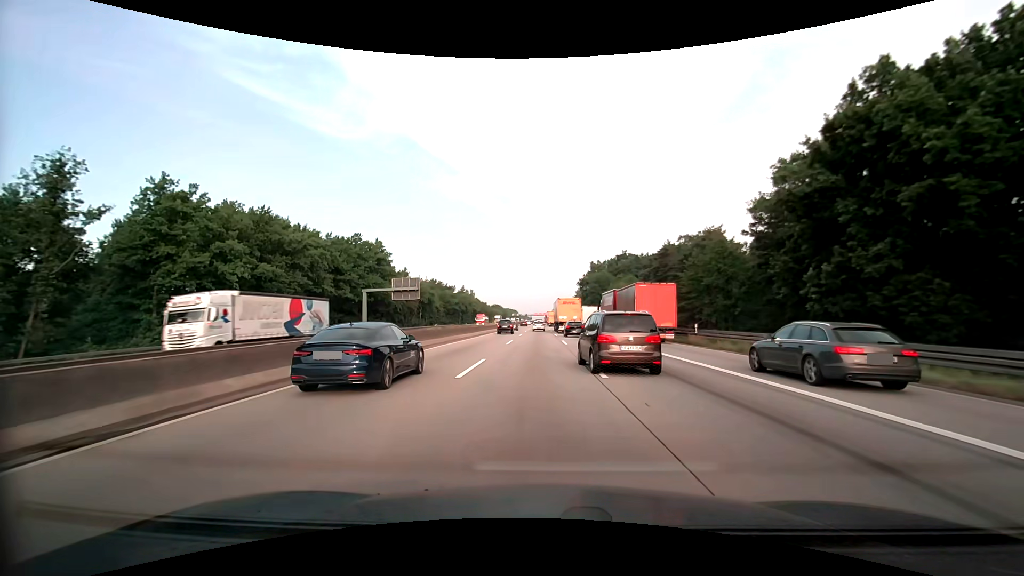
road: motorway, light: Day
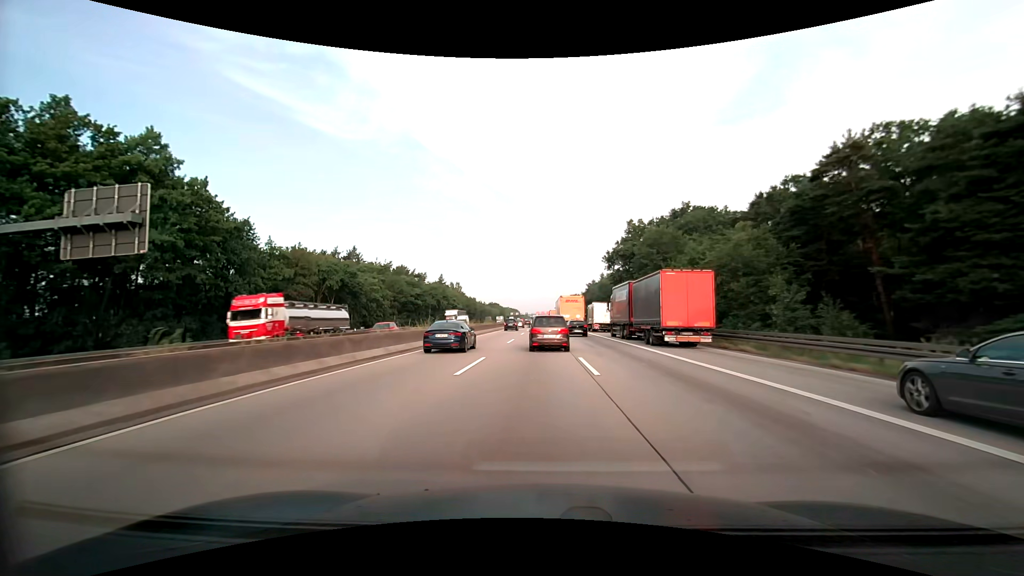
(-0.1, +54.0) m; 0°
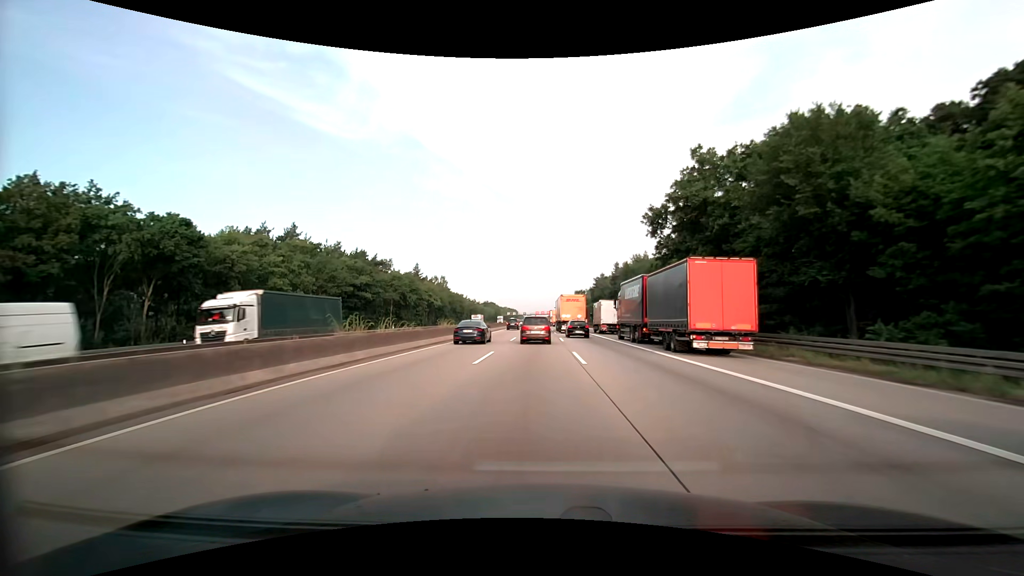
(-0.1, +33.1) m; 0°
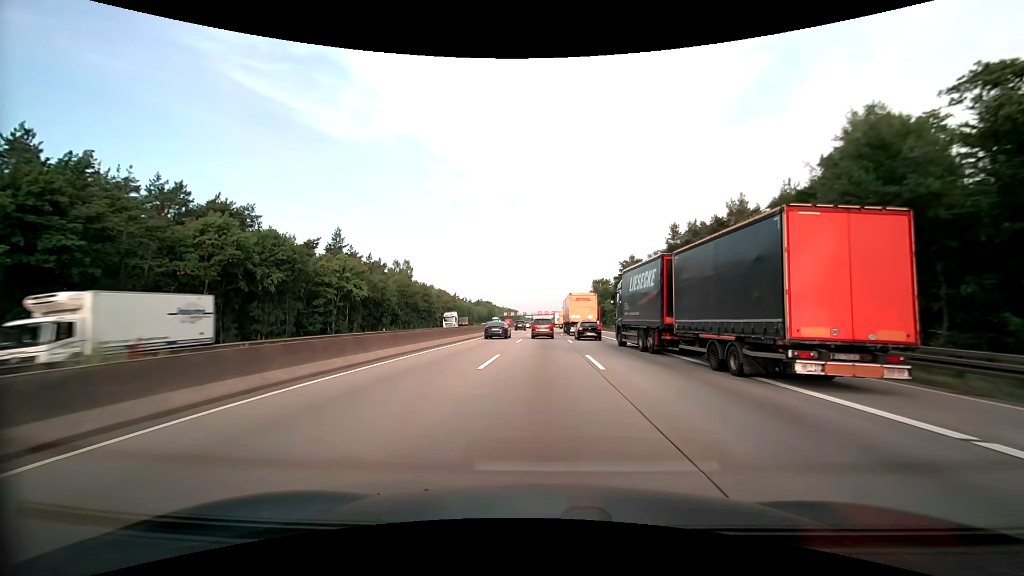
(-0.4, +55.6) m; 0°
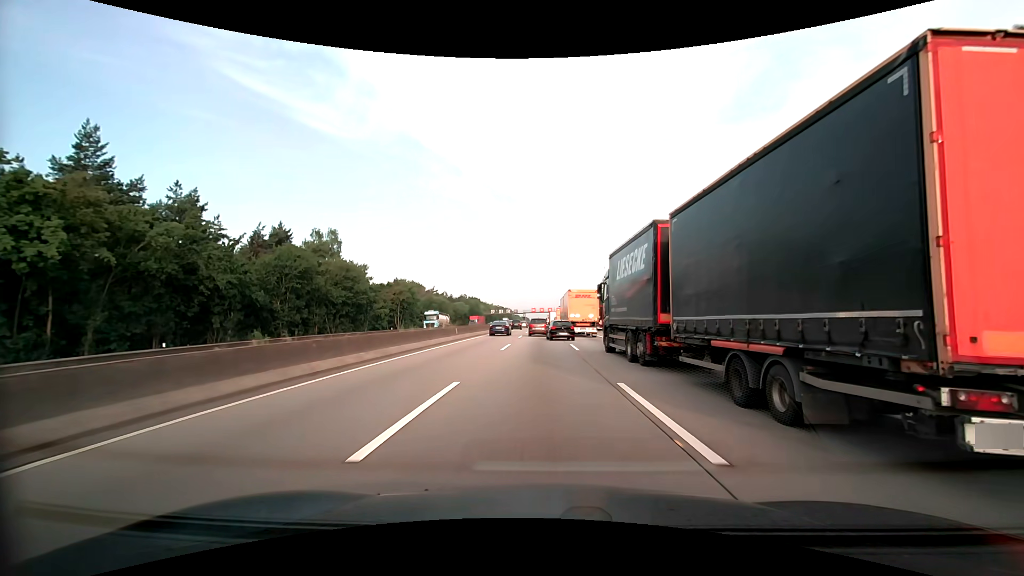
(+0.2, +45.5) m; 0°
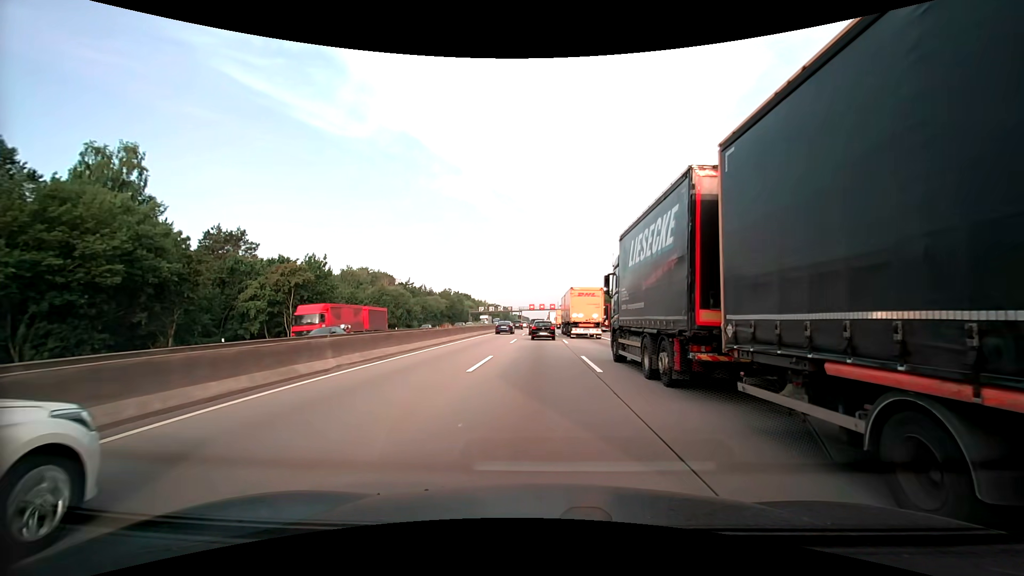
(+0.1, +45.7) m; 0°
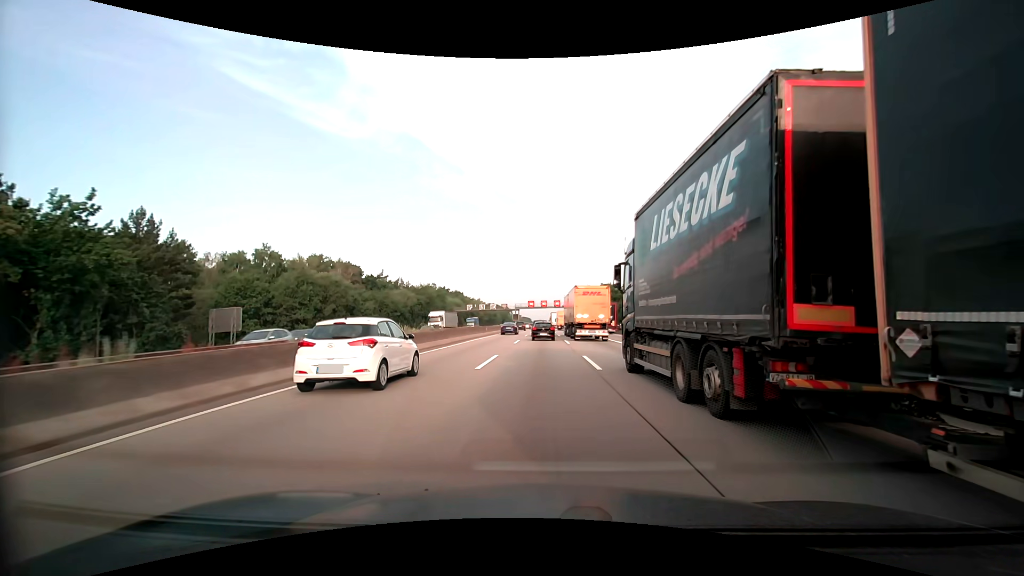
(0.0, +35.2) m; 0°
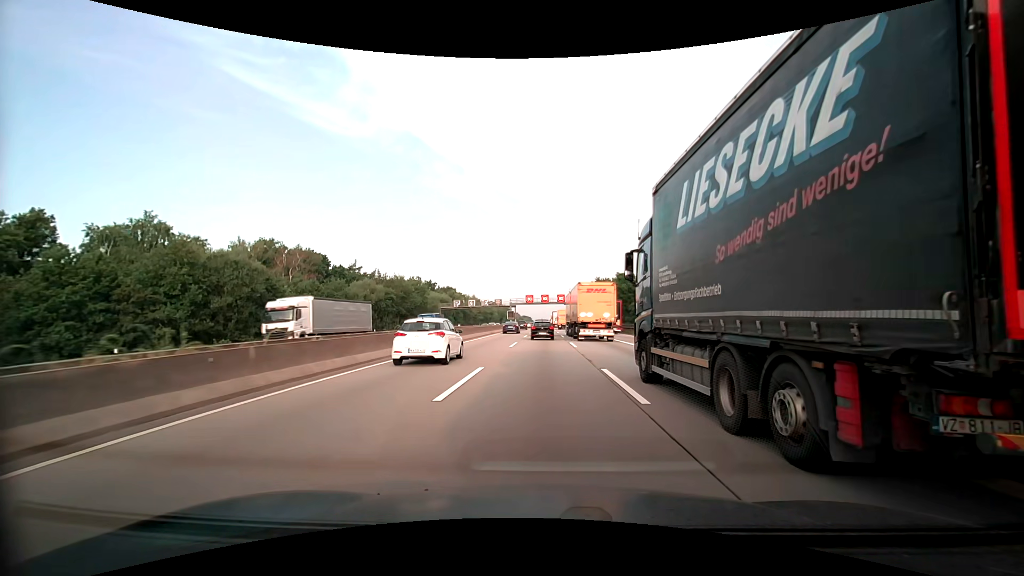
(-0.1, +24.0) m; 0°
(0, +10) (0, +20) (0, +30) (0, +40) (0, +50) (0, +60) (0, +70) (0, +80) (0, +90) (0, +100) m
